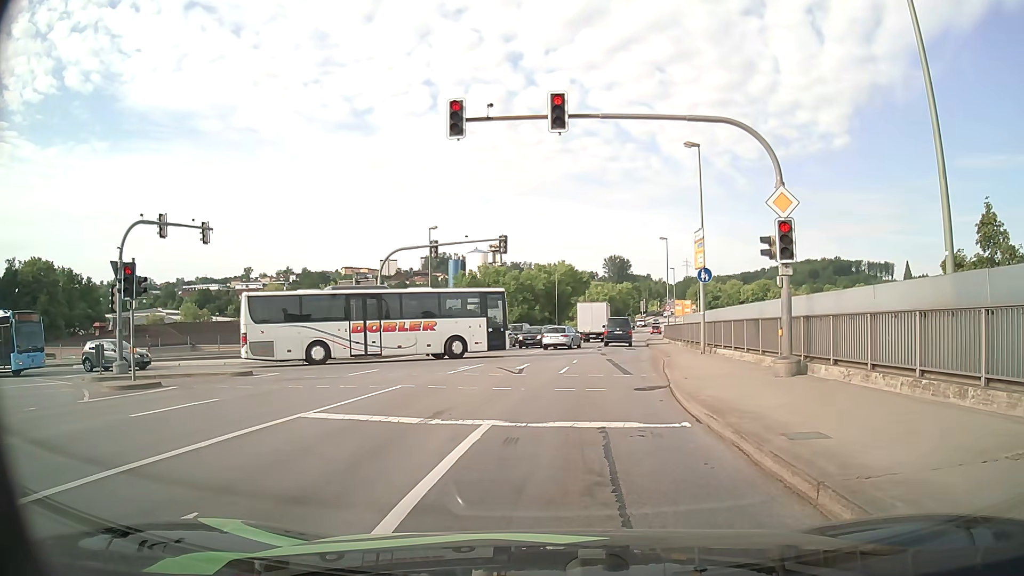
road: primary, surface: asphalt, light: Day
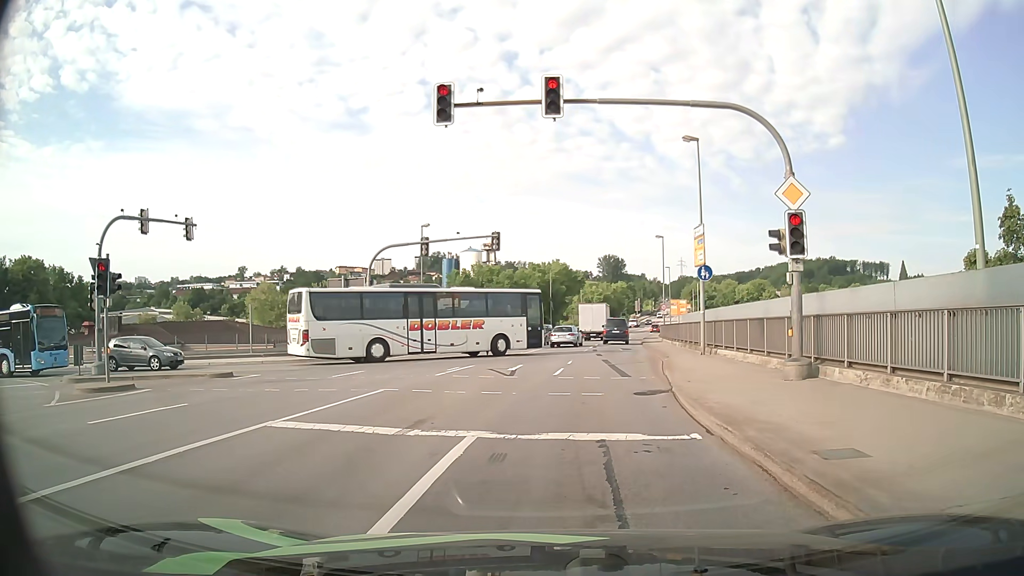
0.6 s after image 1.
(0.0, +1.0) m; 0°
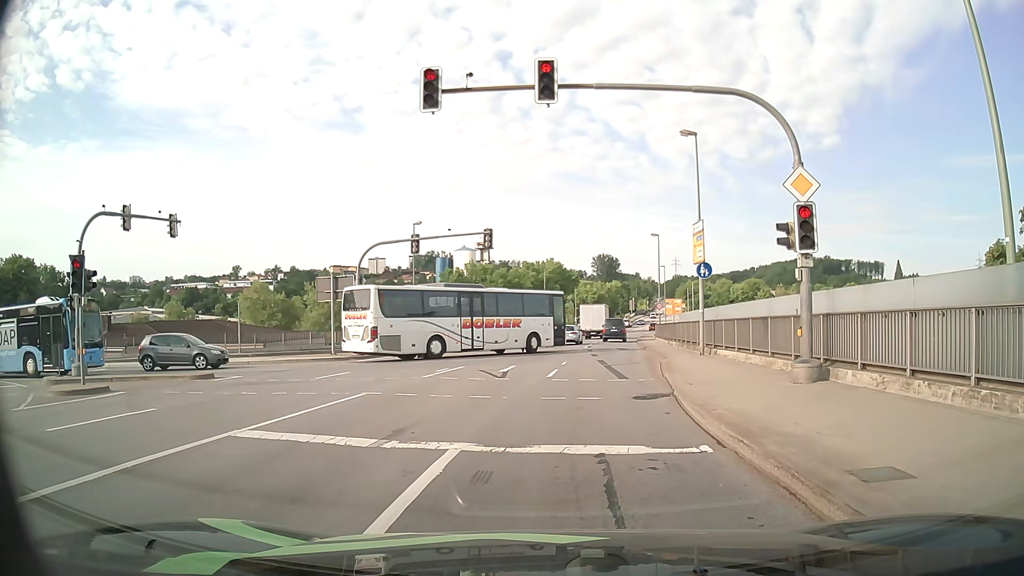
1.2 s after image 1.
(0.0, +0.9) m; +1°
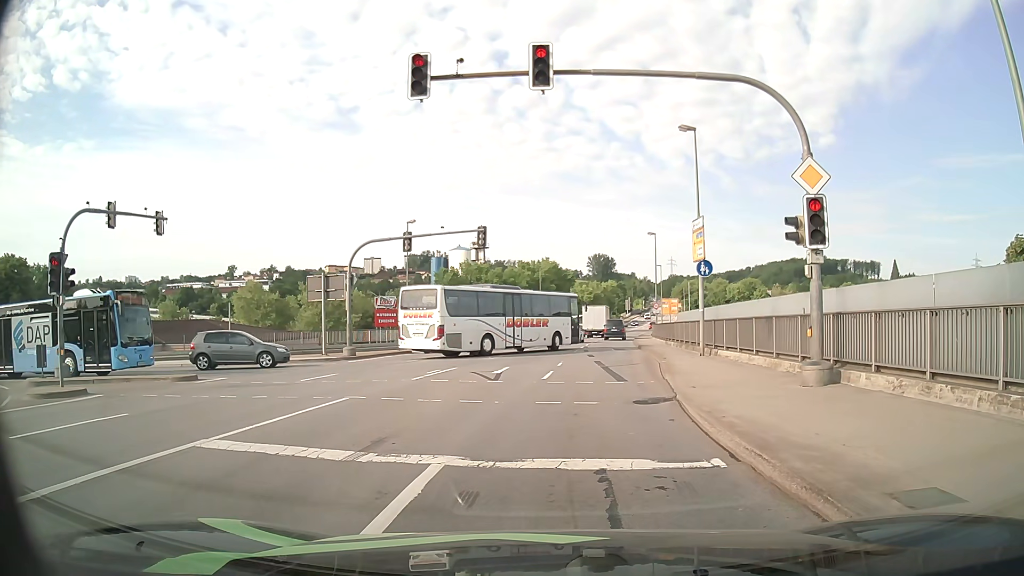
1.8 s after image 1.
(0.0, +0.8) m; 0°
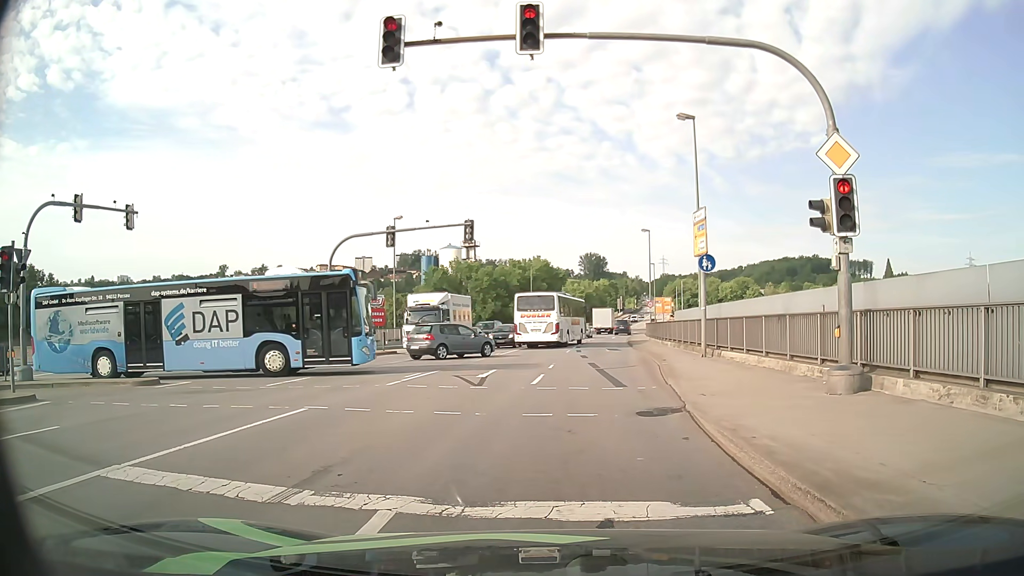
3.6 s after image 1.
(0.0, +1.7) m; 0°
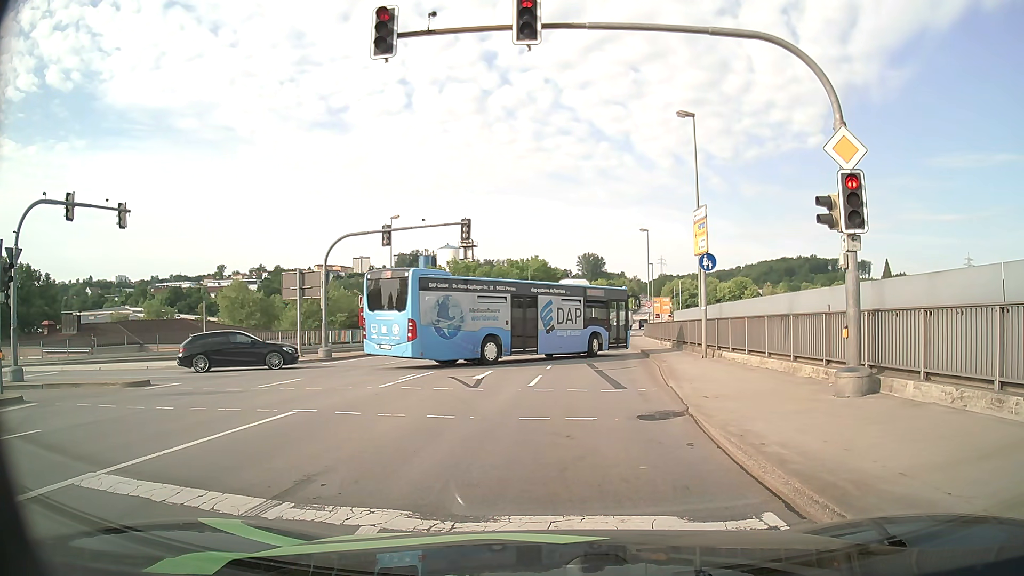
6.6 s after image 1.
(0.0, +0.5) m; 0°
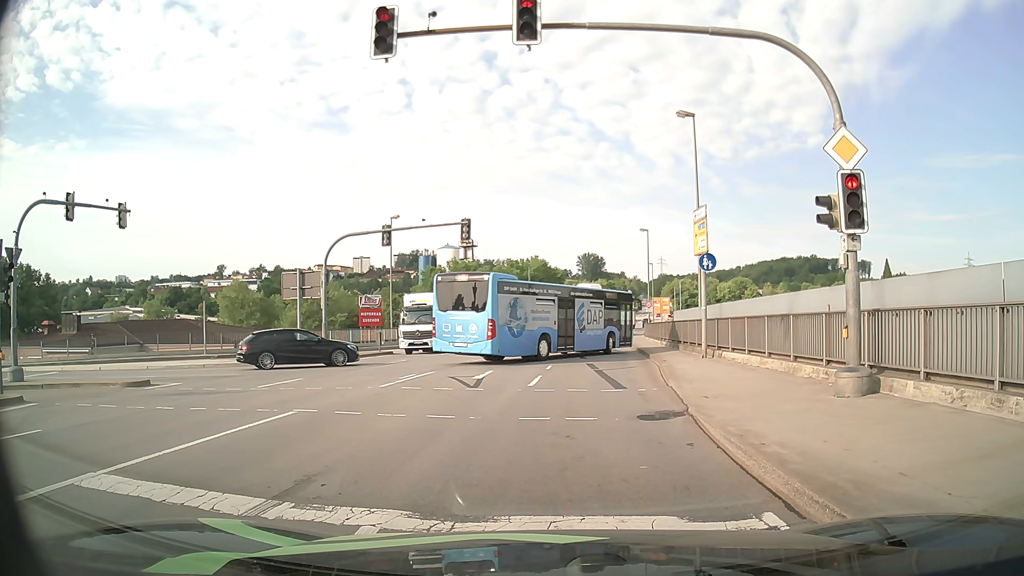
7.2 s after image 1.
(0.0, 0.0) m; 0°
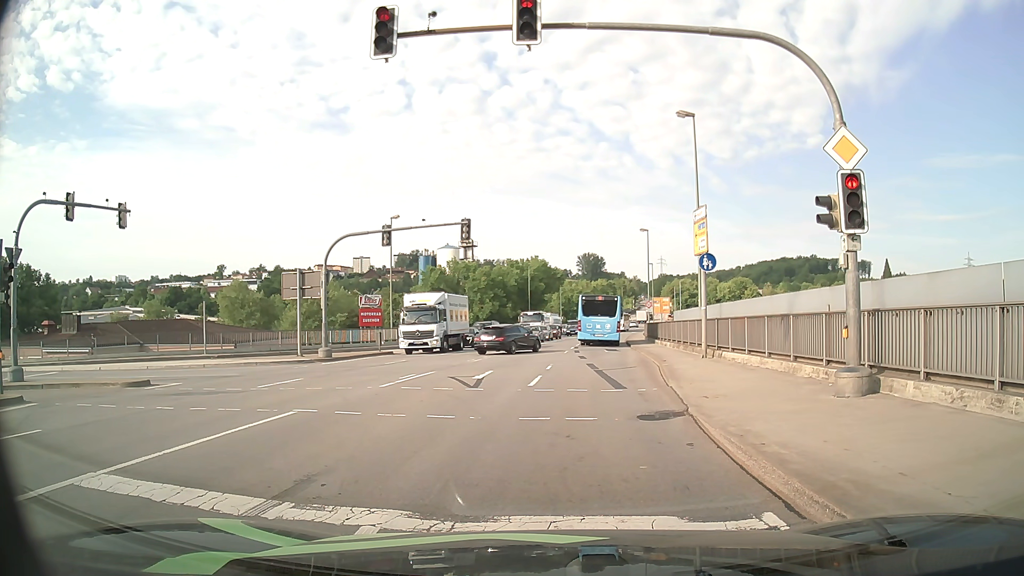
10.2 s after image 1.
(0.0, 0.0) m; 0°
